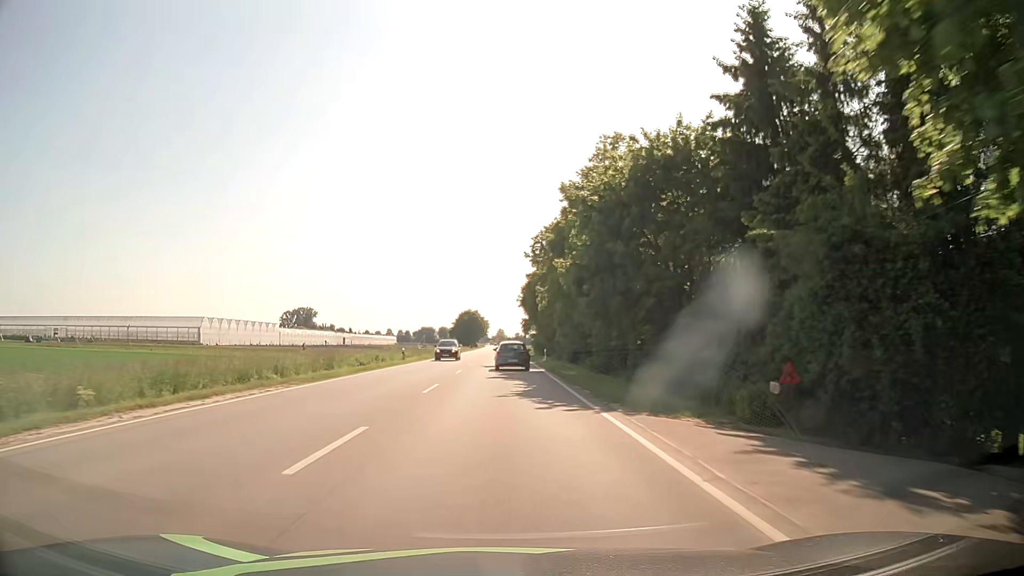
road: primary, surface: asphalt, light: Day
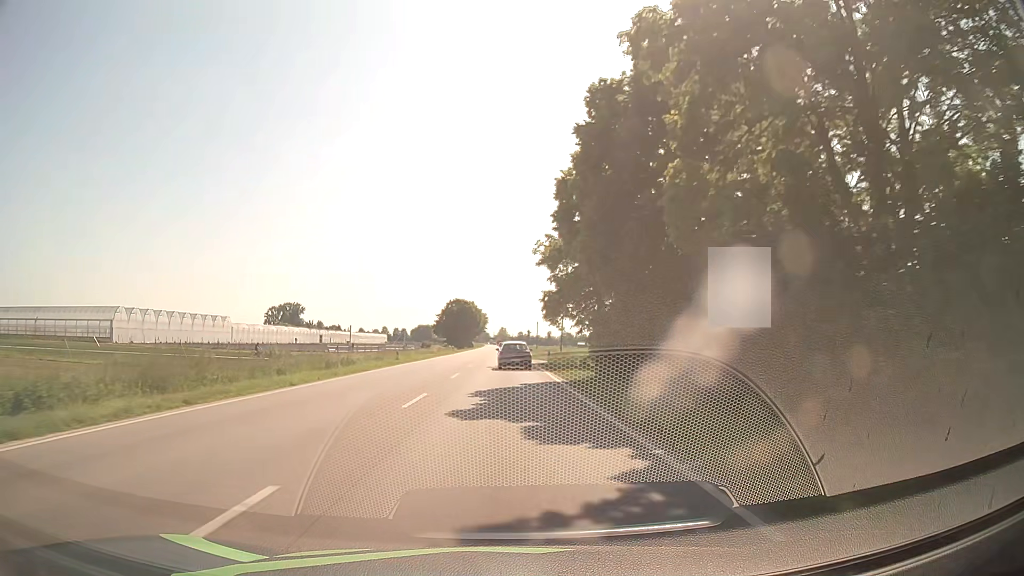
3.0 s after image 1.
(-0.1, +52.3) m; +1°
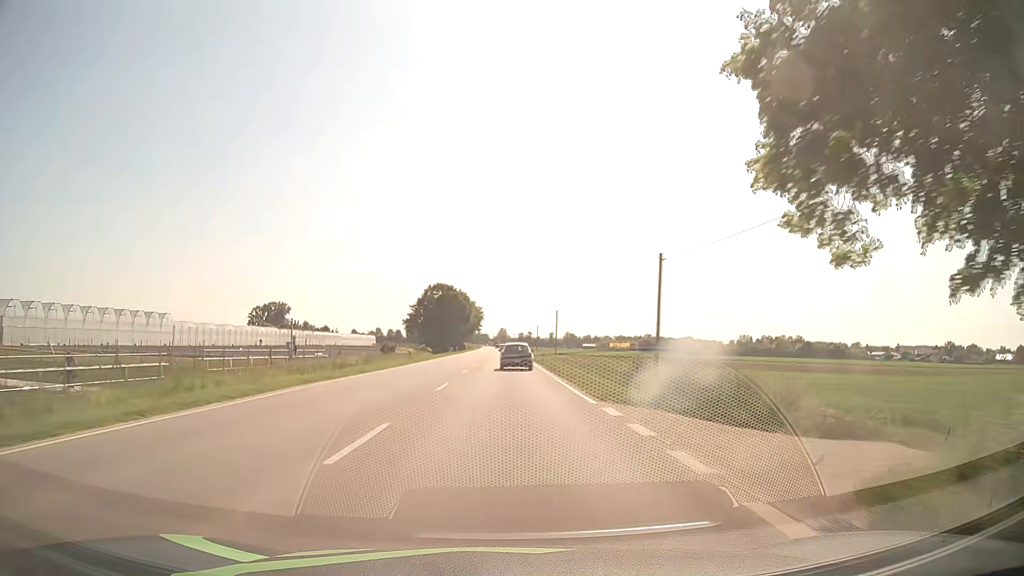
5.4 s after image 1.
(-0.6, +42.7) m; -1°
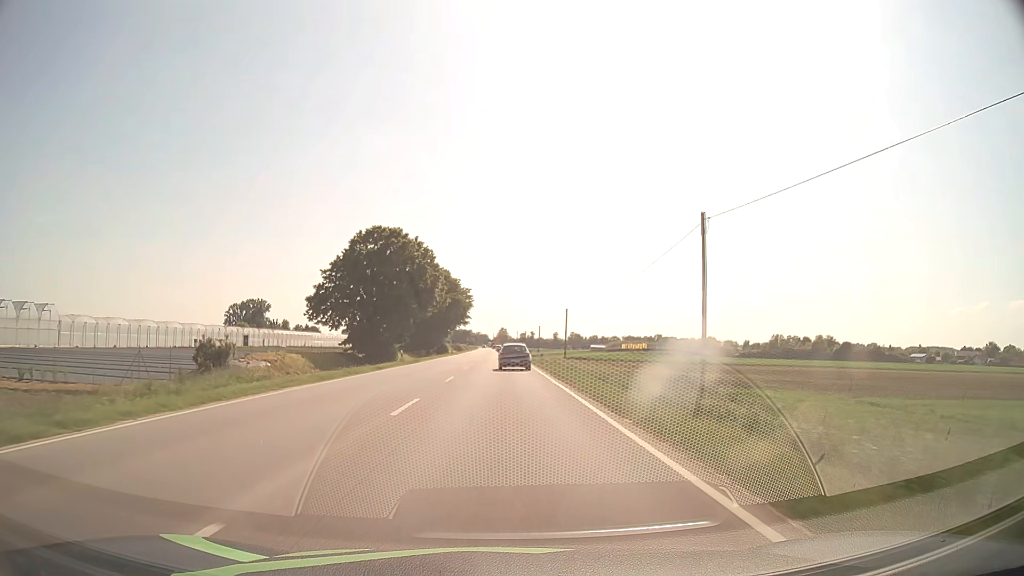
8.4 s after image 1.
(+0.4, +54.6) m; 0°
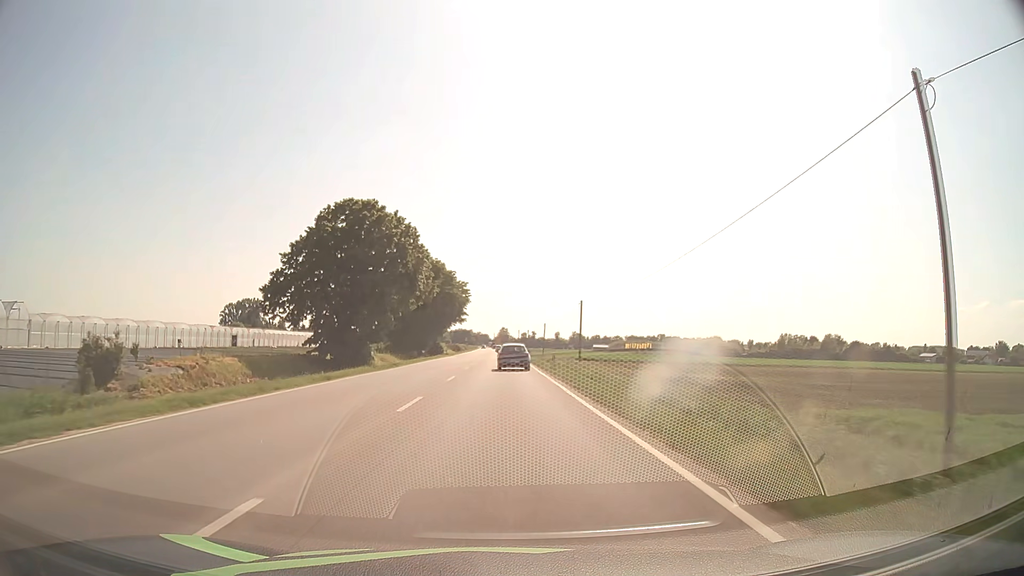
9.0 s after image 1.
(0.0, +11.1) m; 0°
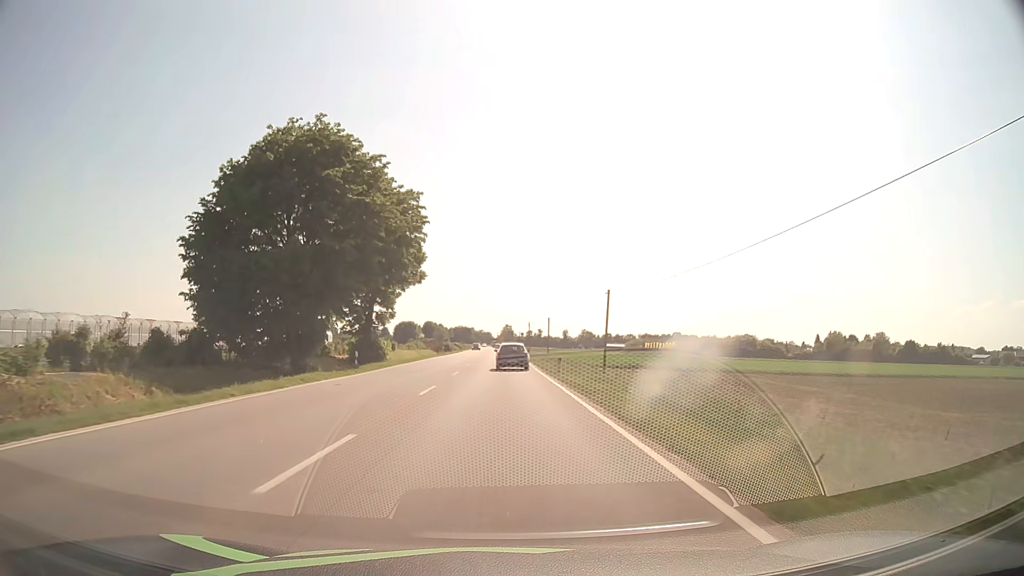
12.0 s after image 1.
(-0.1, +55.6) m; 0°
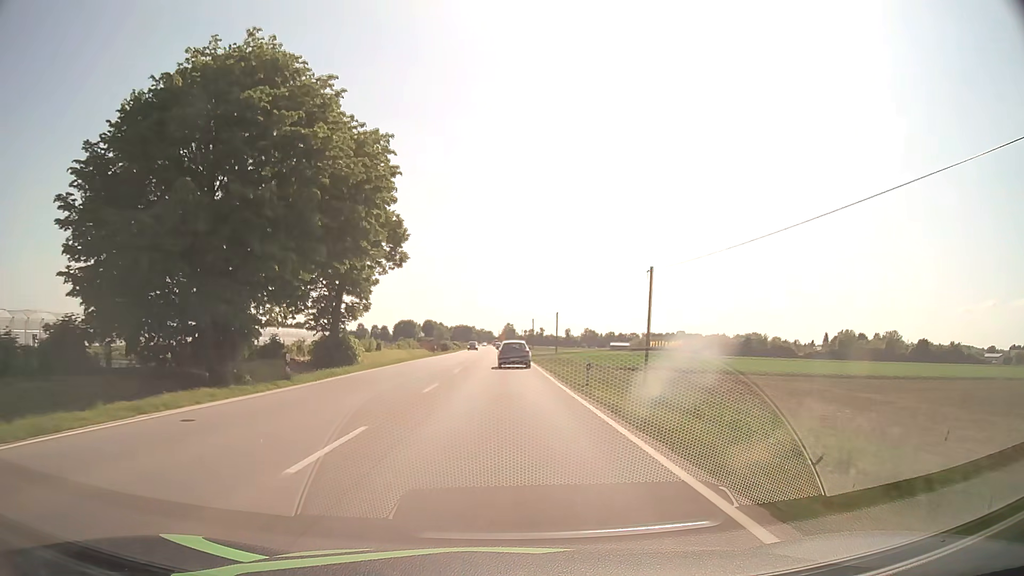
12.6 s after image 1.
(0.0, +11.1) m; 0°
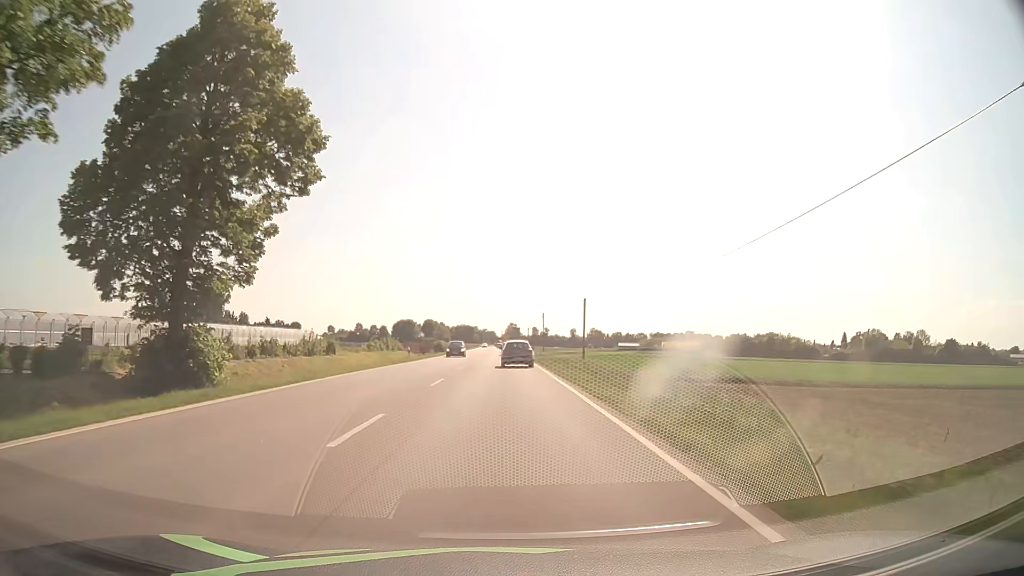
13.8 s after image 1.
(0.0, +22.3) m; 0°
(0, +10) (0, +20) (0, +30) (0, +40) (-1, +50) (-1, +60) (-1, +70) (-1, +80) (-1, +90) (-1, +100) m
